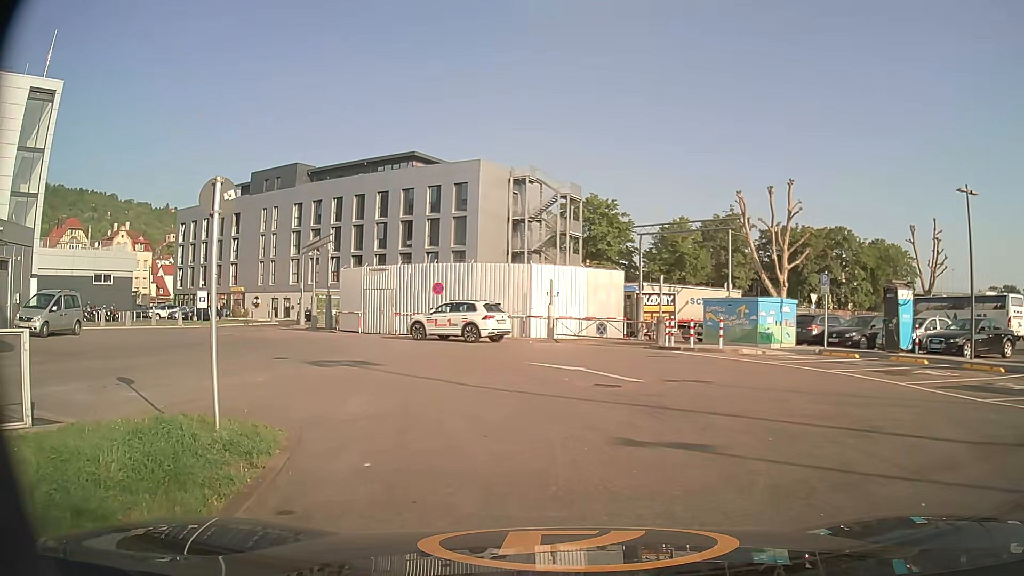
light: Day
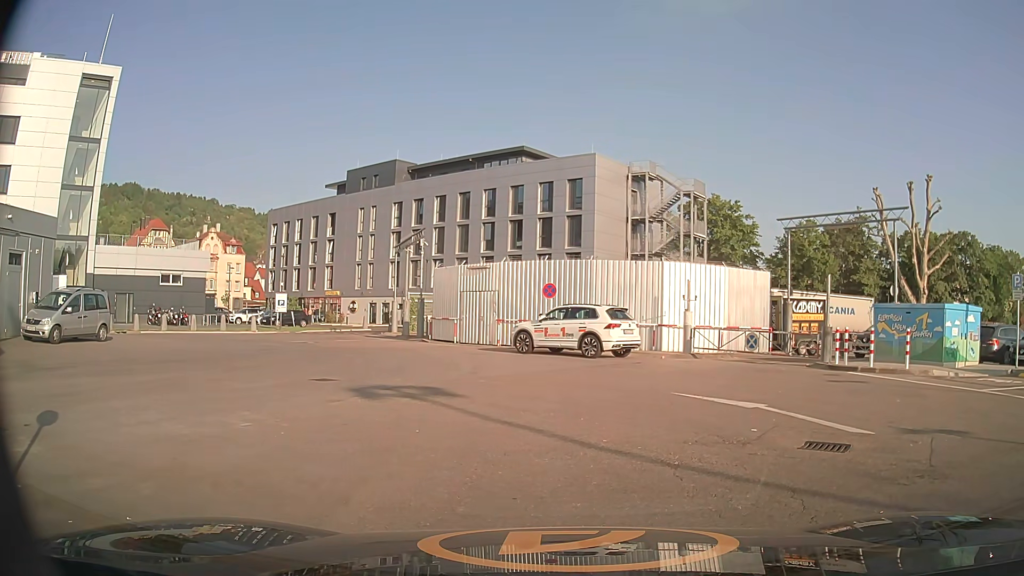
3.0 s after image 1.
(-0.6, +5.1) m; -9°
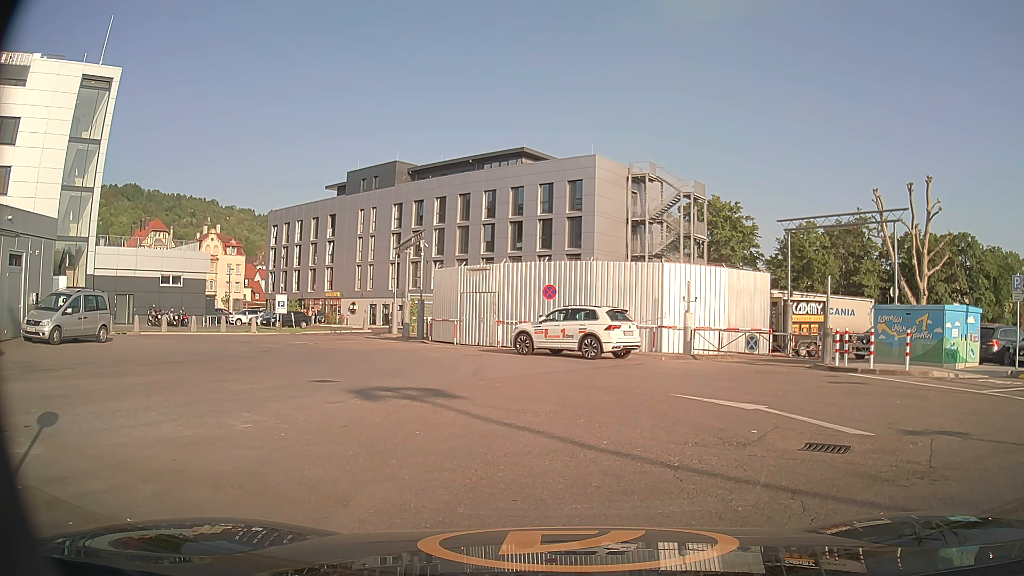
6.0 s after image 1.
(0.0, +0.1) m; 0°
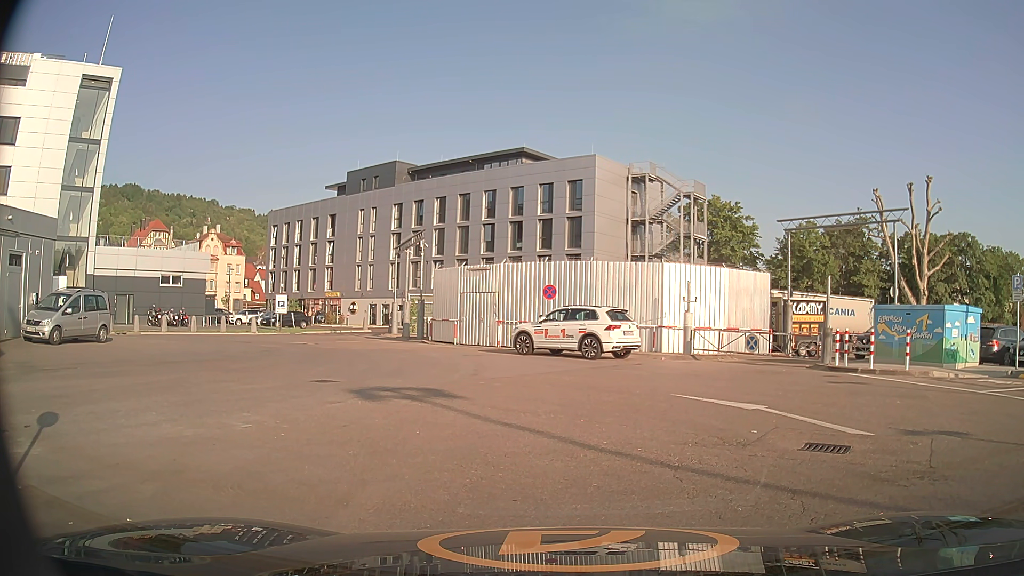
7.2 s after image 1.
(0.0, 0.0) m; 0°
